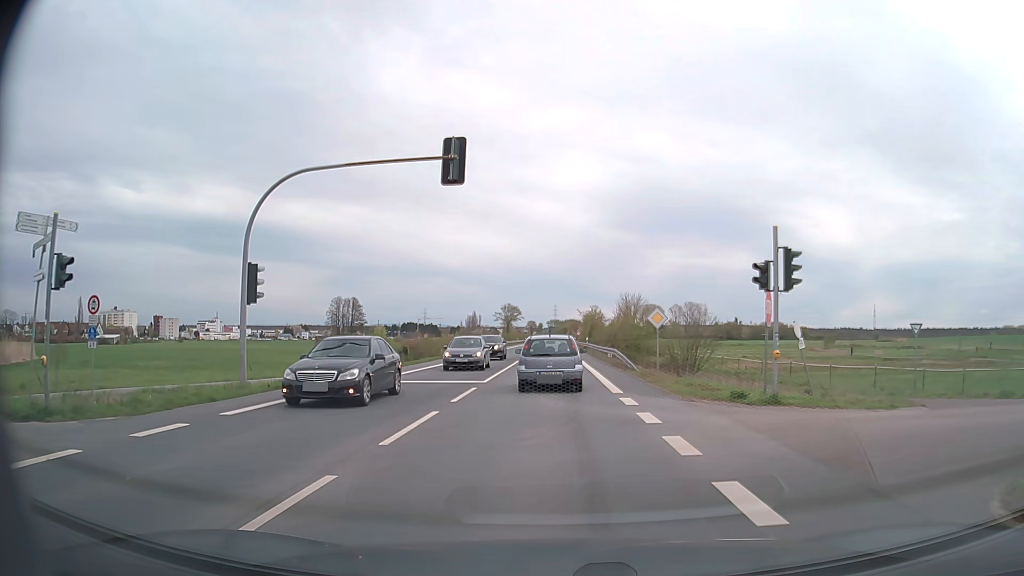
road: secondary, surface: asphalt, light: Day
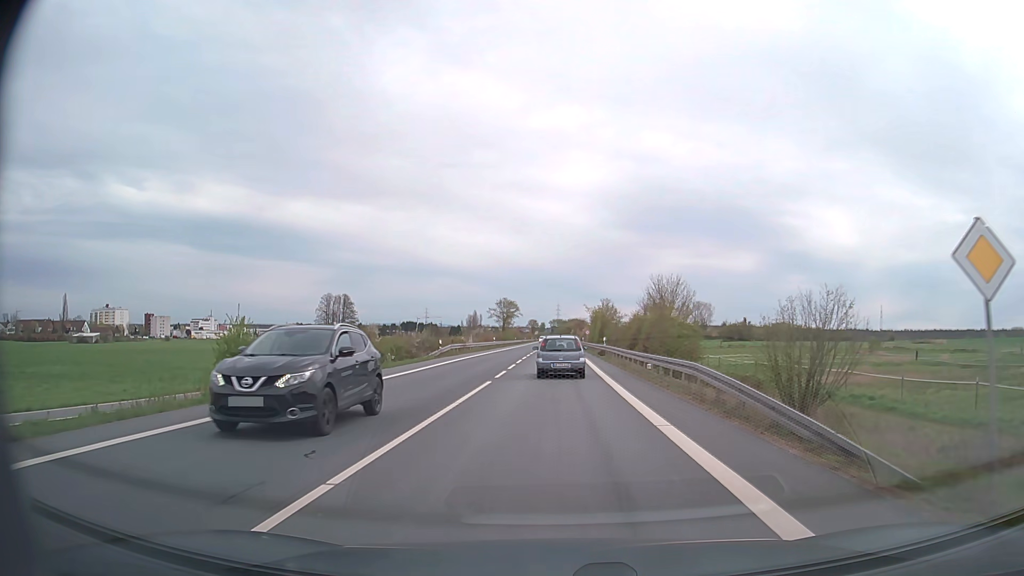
(-0.1, +20.7) m; 0°
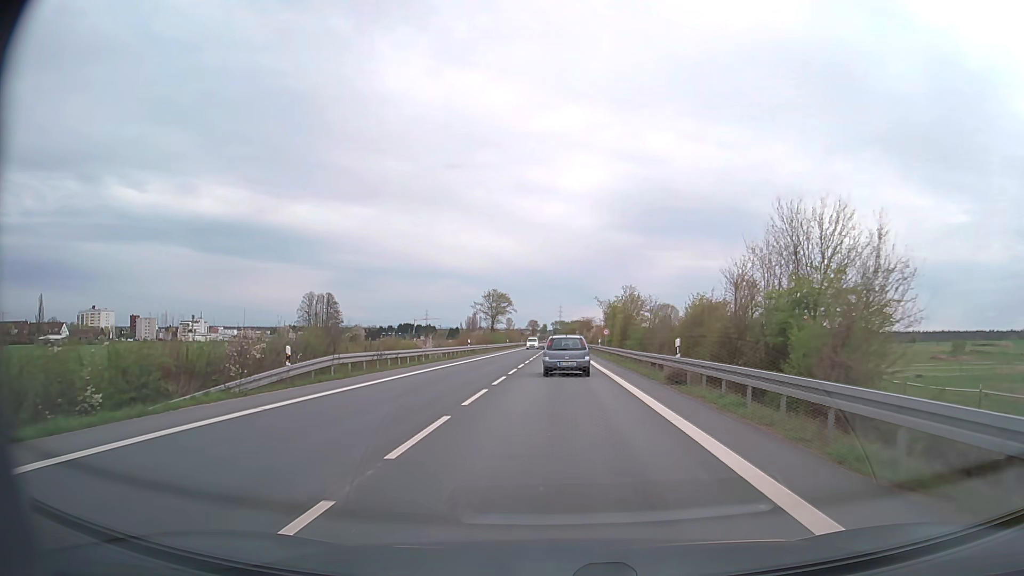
(-0.1, +28.4) m; 0°
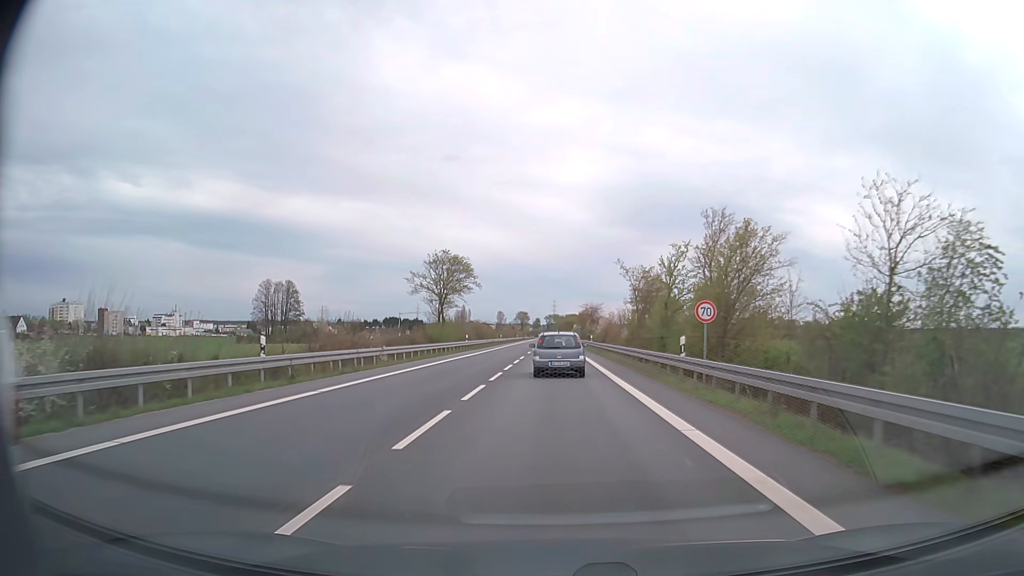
(+0.3, +41.9) m; 0°
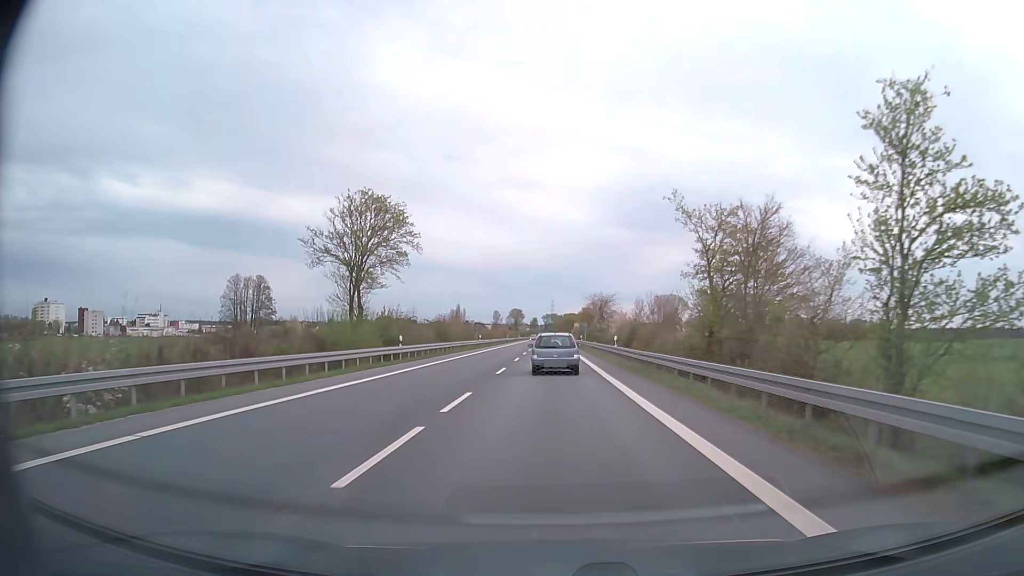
(0.0, +26.3) m; 0°
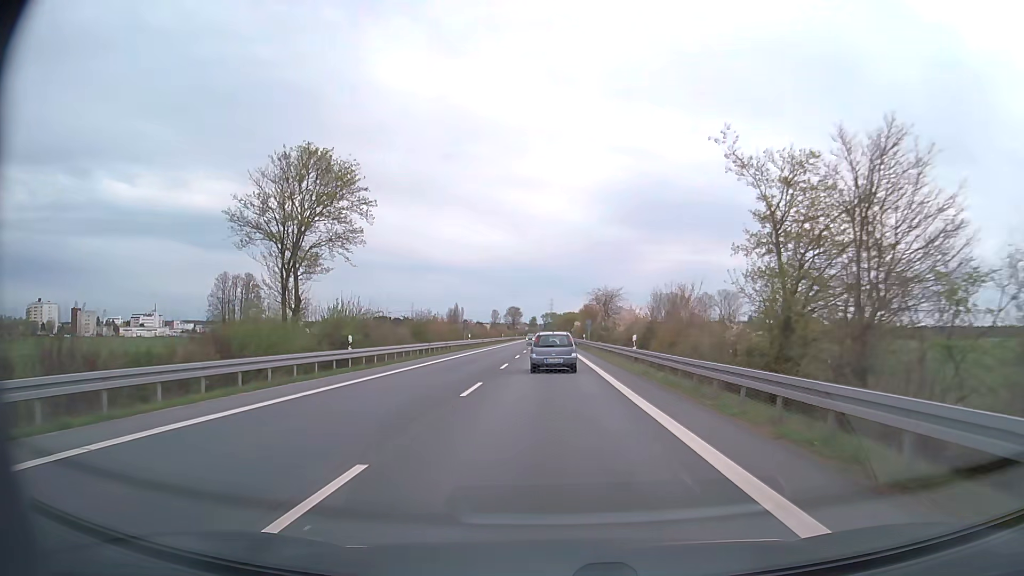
(0.0, +9.0) m; 0°
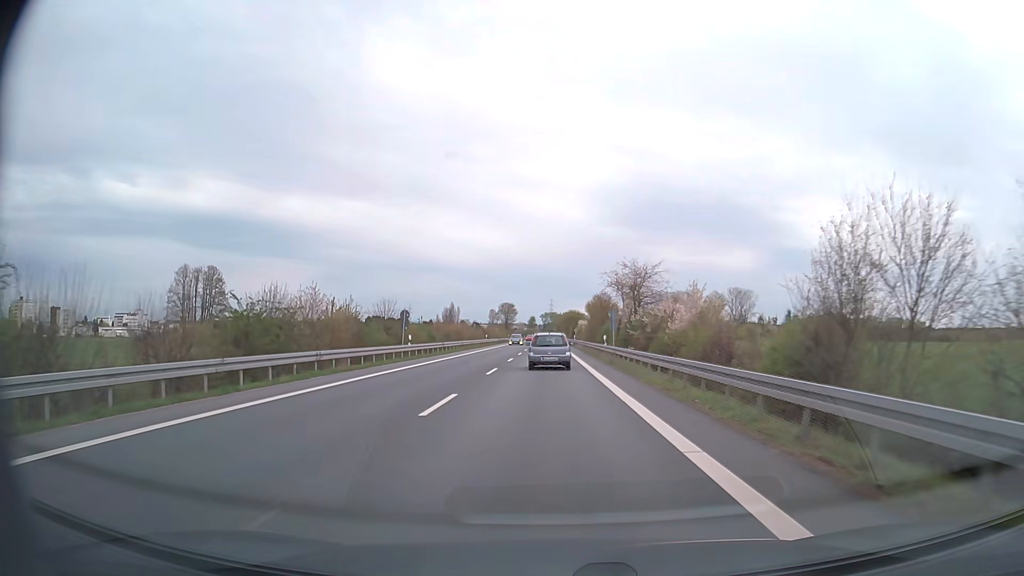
(0.0, +27.8) m; 0°
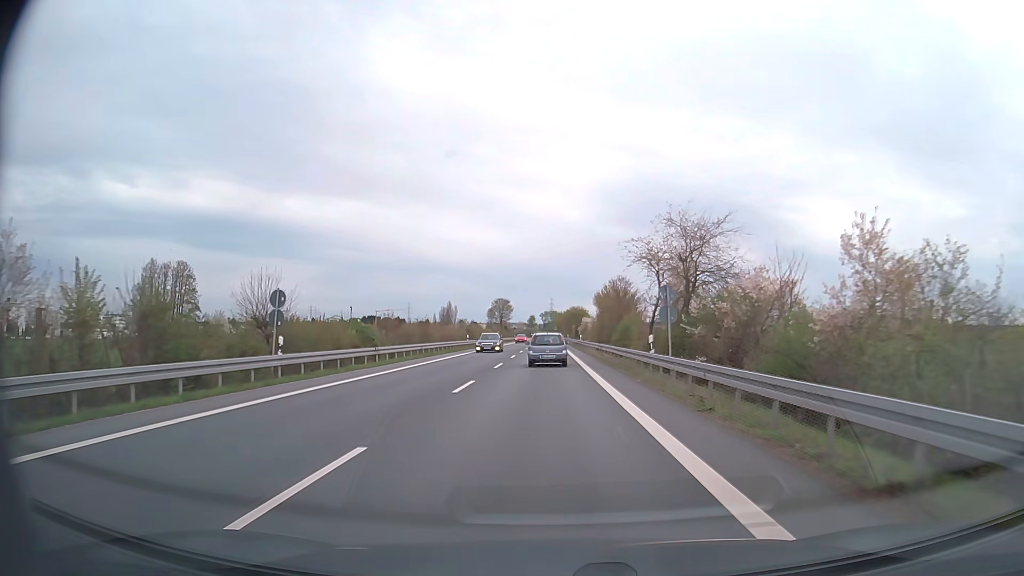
(0.0, +19.2) m; 0°
(0, +10) (0, +20) (0, +30) (0, +40) (0, +50) (0, +60) (-1, +70) (-1, +80) (-1, +90) (-1, +100) m
